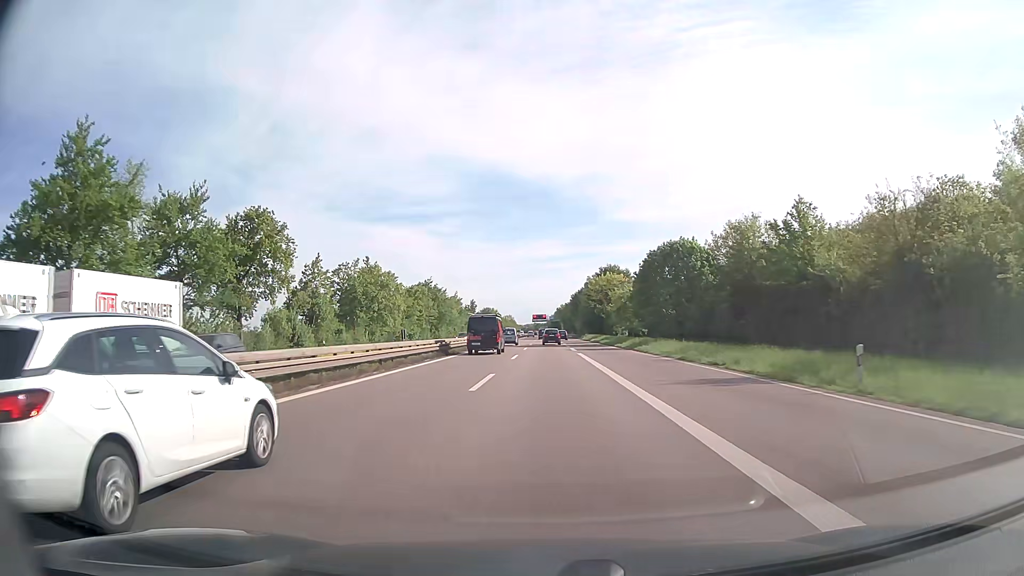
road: trunk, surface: asphalt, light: Day
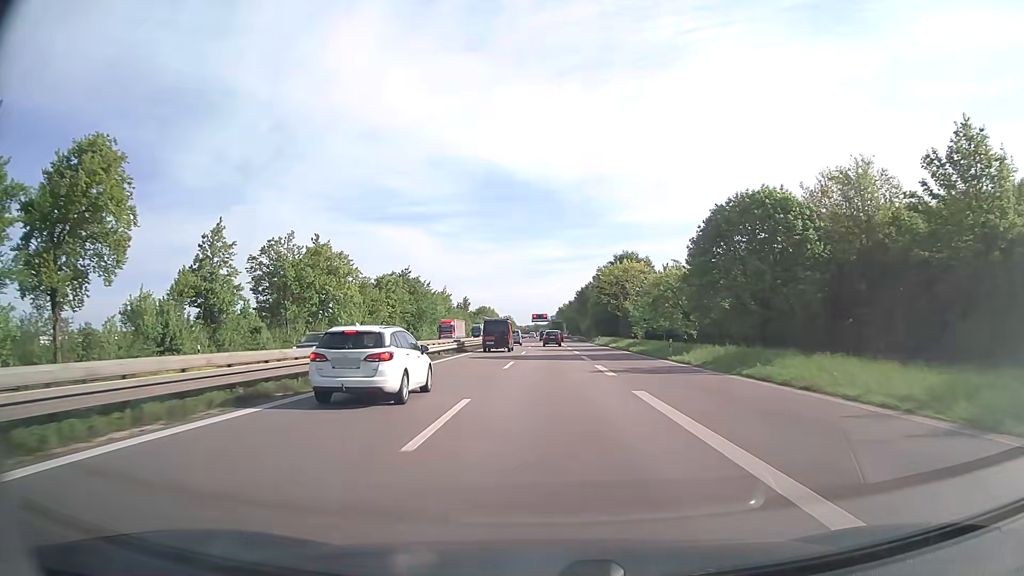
(0.0, +25.8) m; 0°
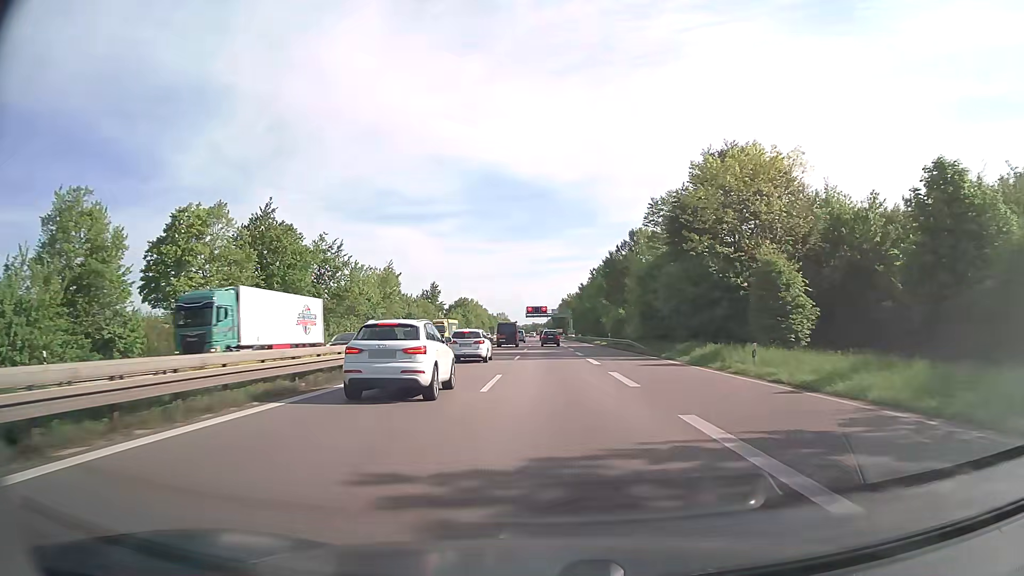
(0.0, +64.9) m; 0°
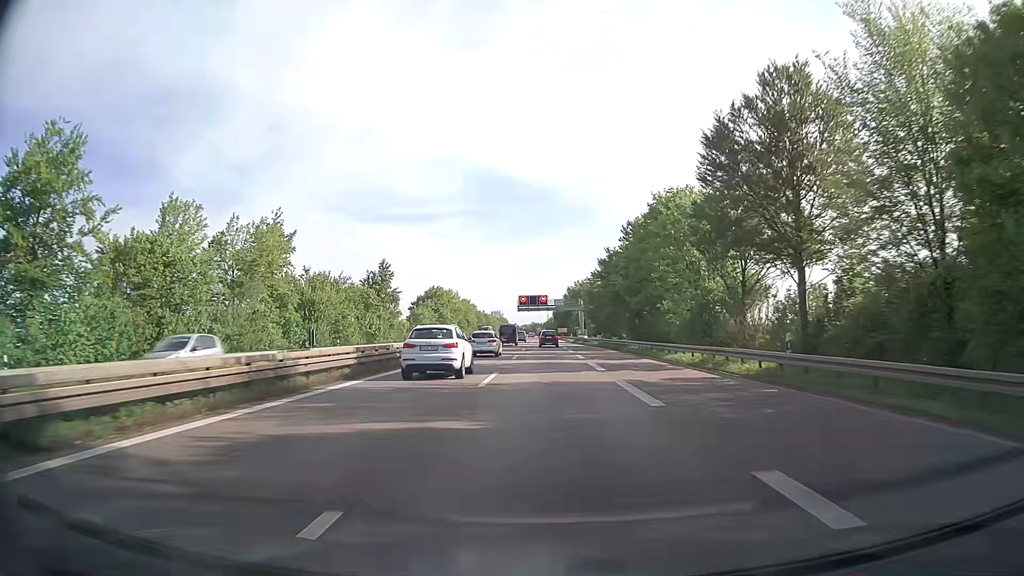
(+0.1, +52.6) m; 0°
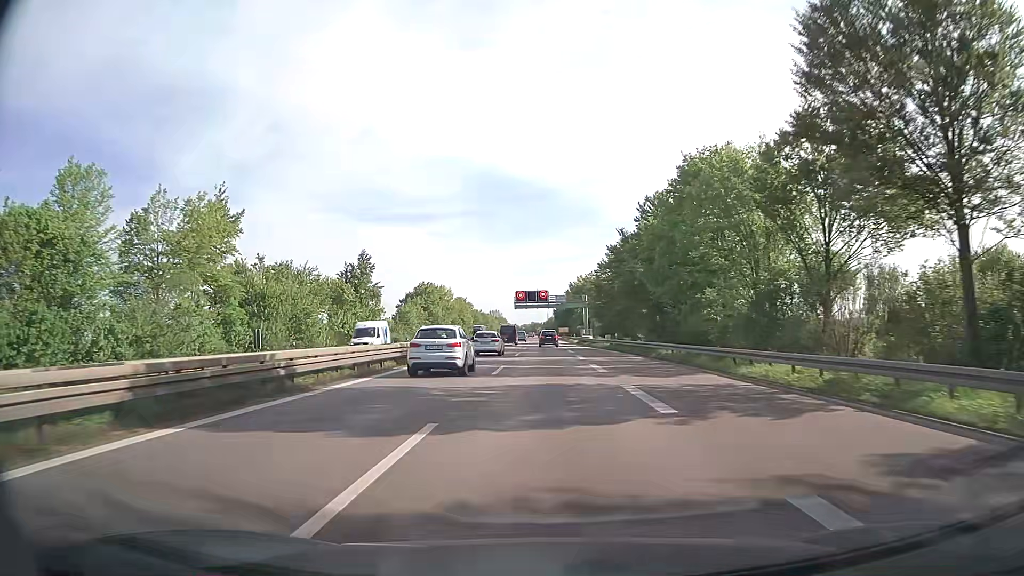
(0.0, +13.2) m; 0°
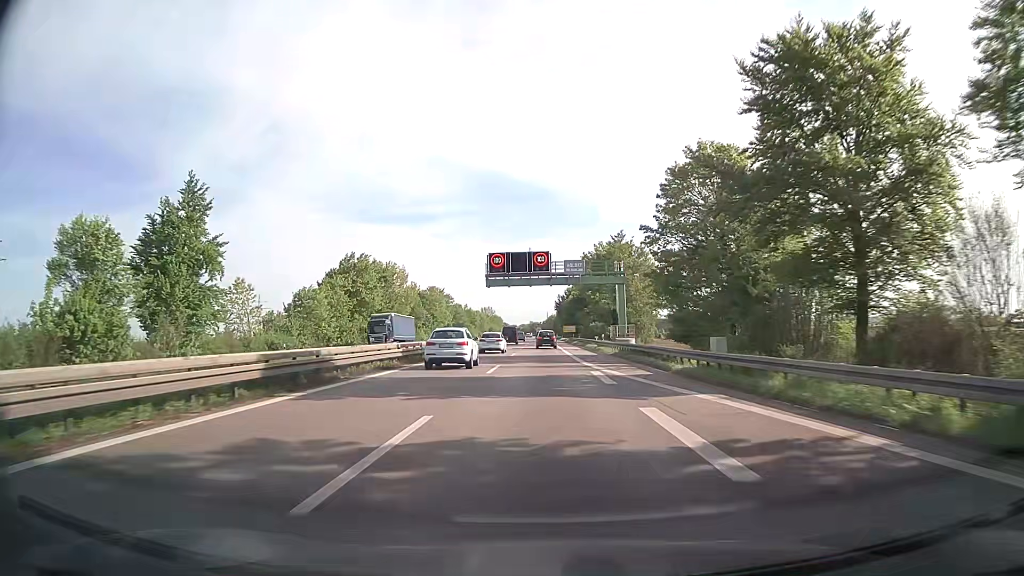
(-0.2, +53.4) m; 0°
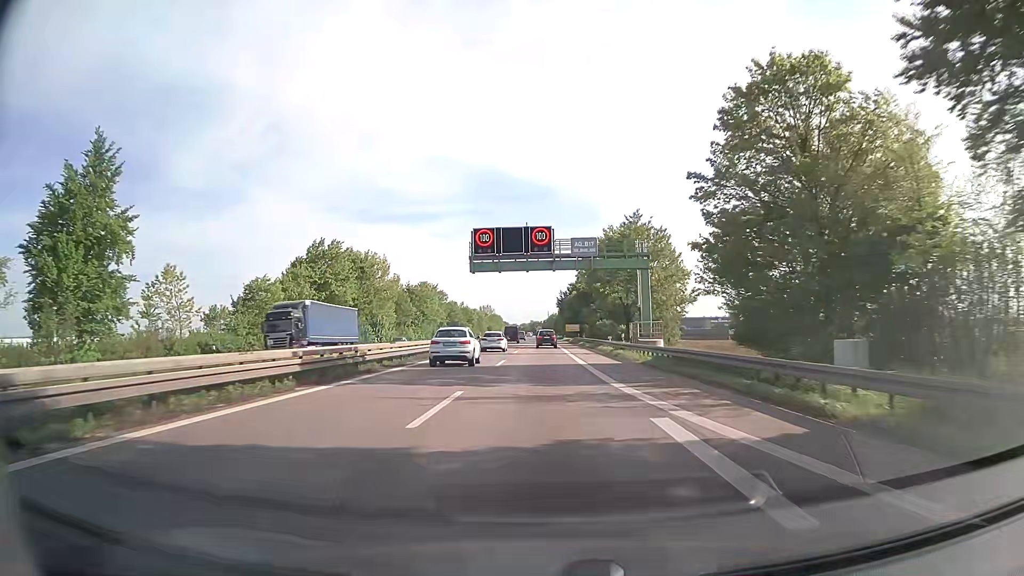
(0.0, +13.5) m; 0°
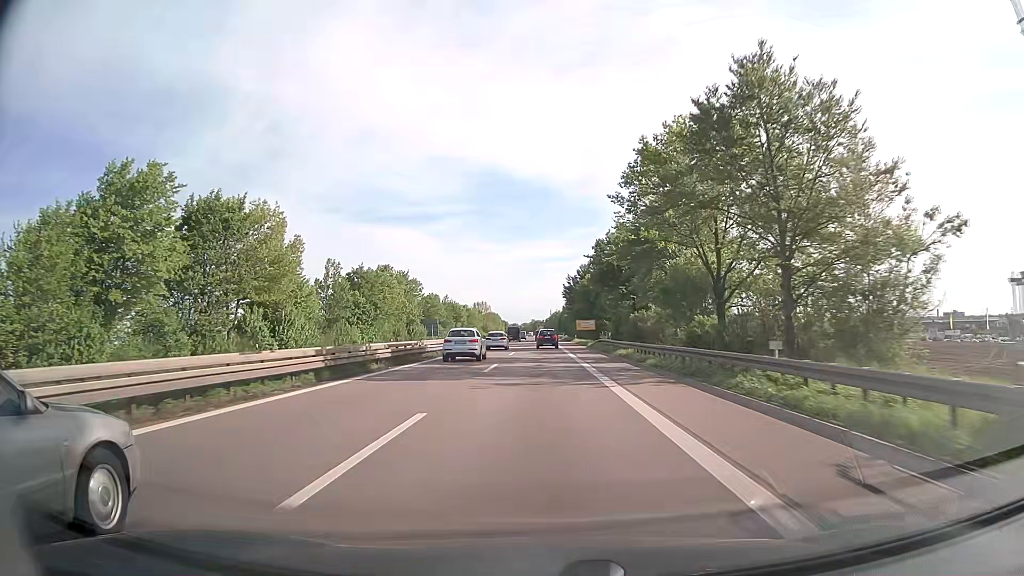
(0.0, +40.8) m; 0°
(0, +10) (0, +20) (0, +30) (0, +40) (0, +50) (0, +60) (0, +70) (0, +80) (0, +90) (0, +100) m
